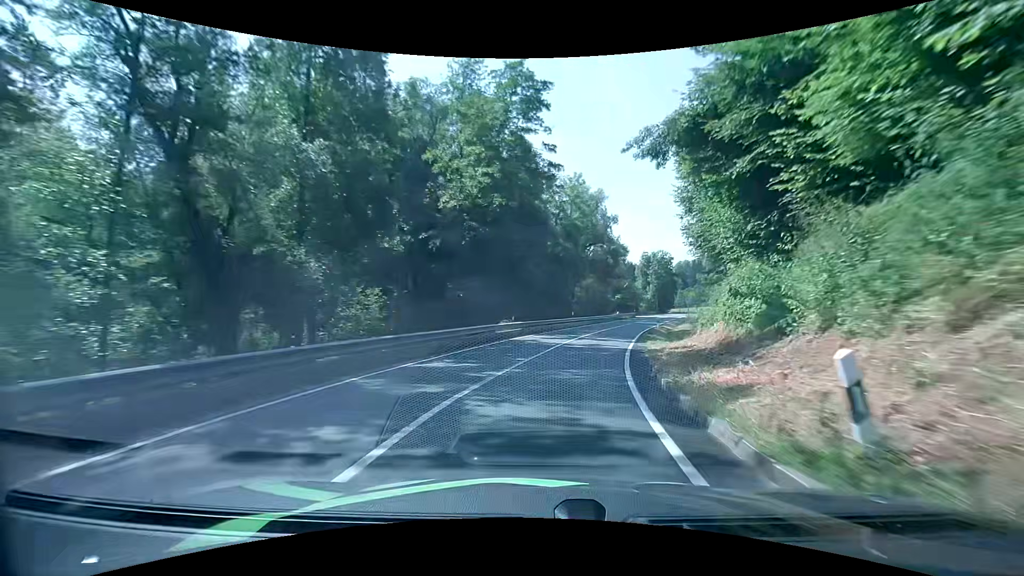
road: secondary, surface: asphalt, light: Day
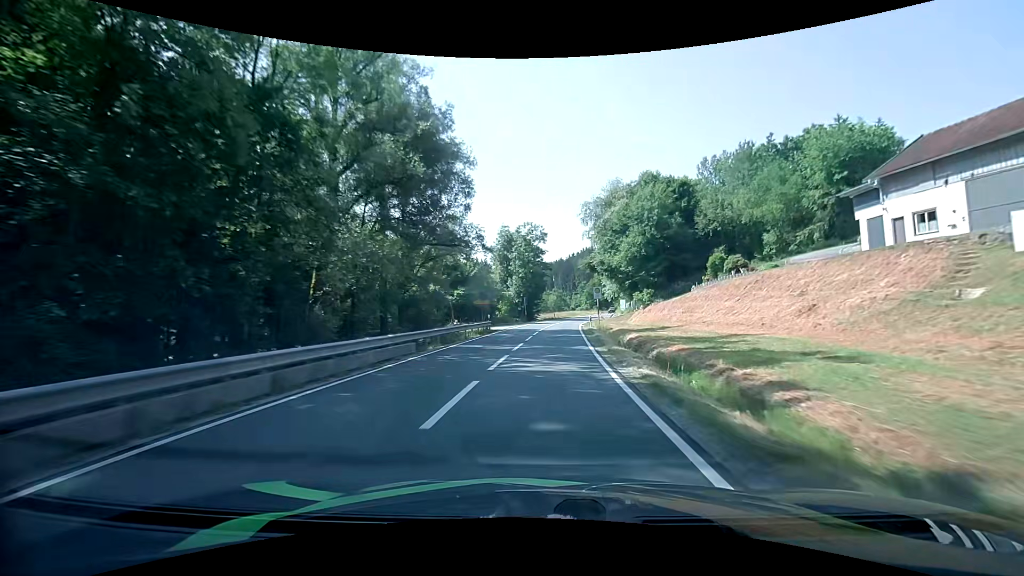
(+8.7, +45.6) m; +17°
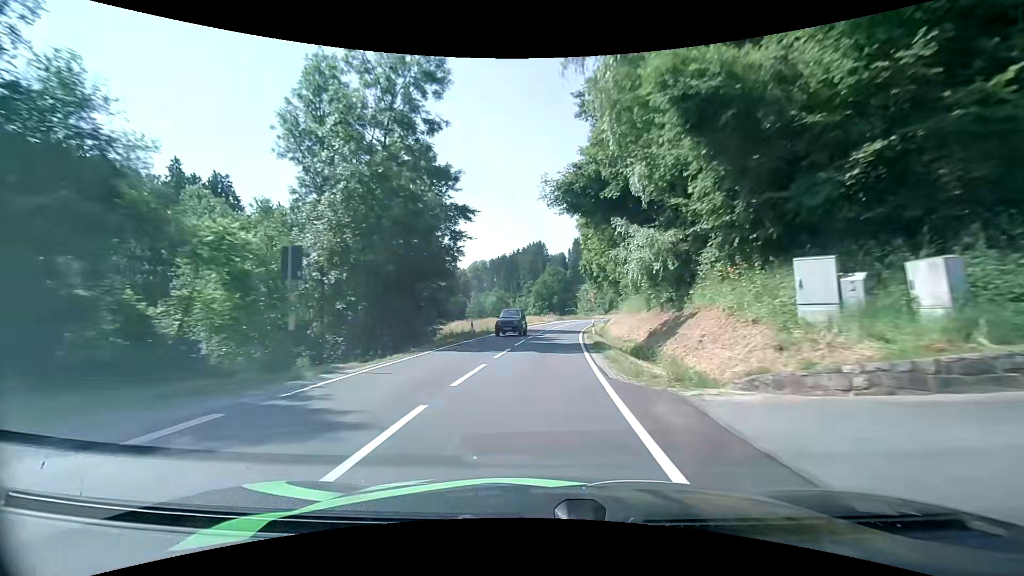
(+2.8, +50.7) m; +7°
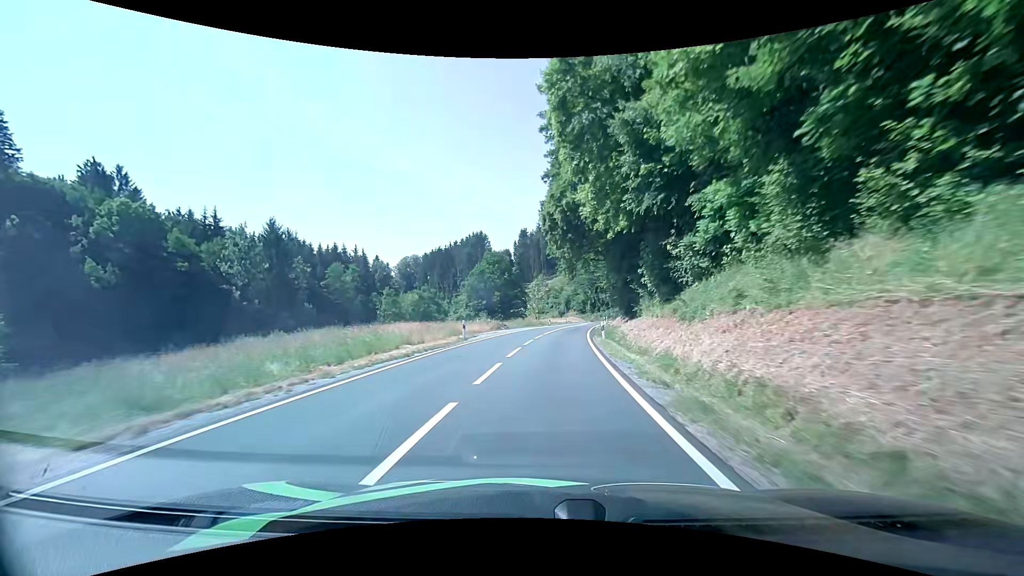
(+1.7, +42.0) m; +6°
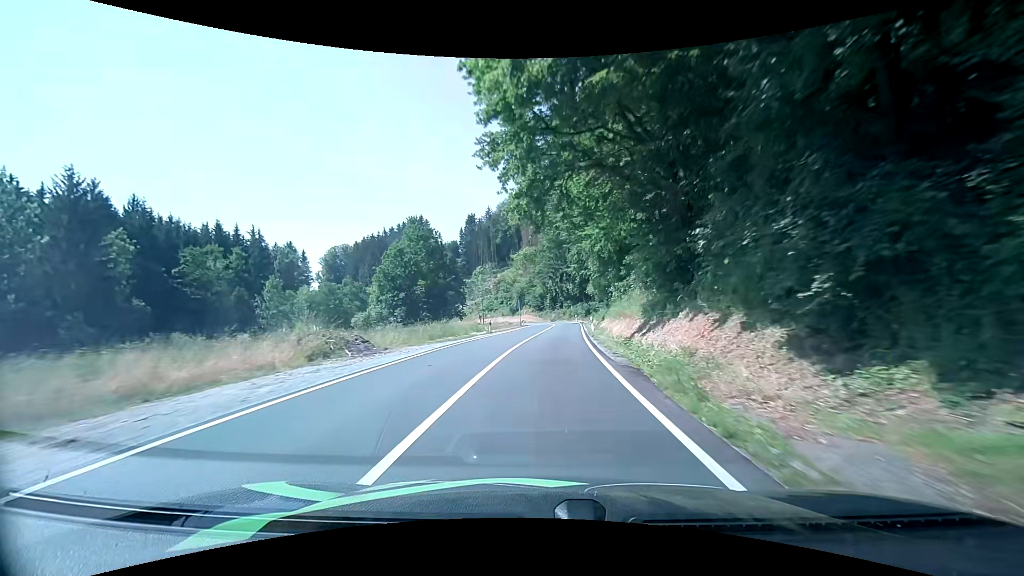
(+1.3, +31.4) m; +5°
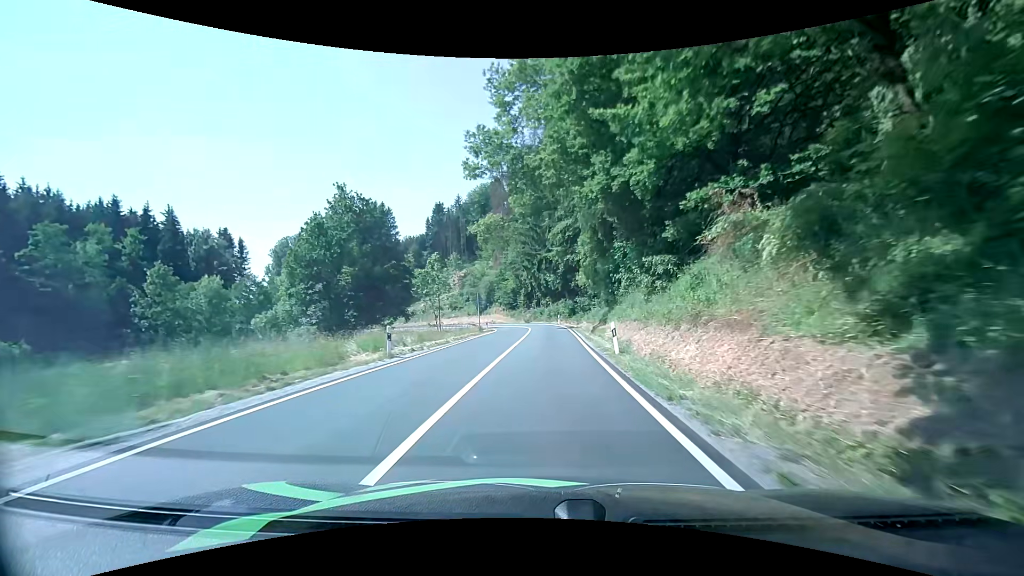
(+0.4, +19.4) m; +3°
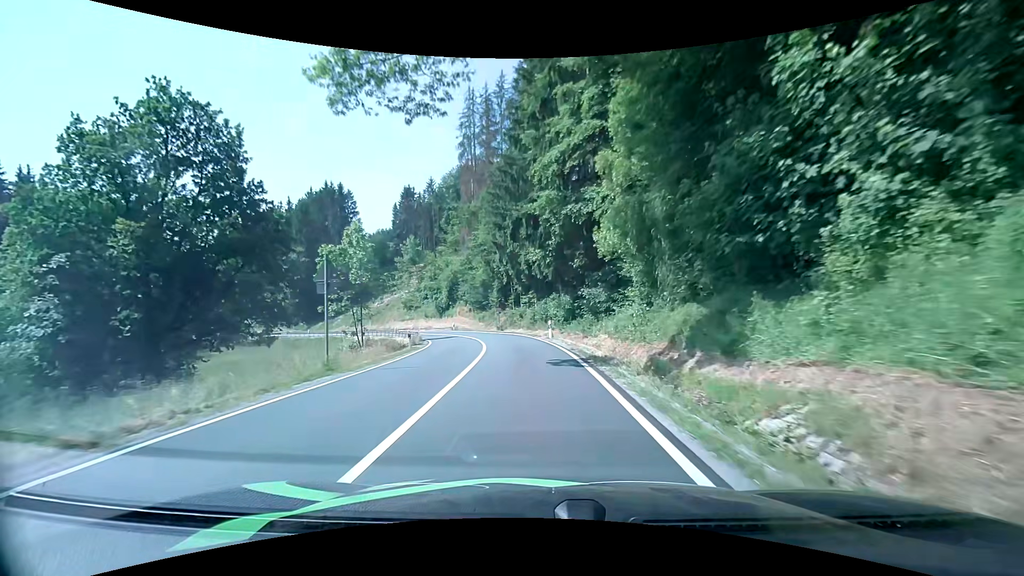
(+0.8, +26.3) m; +2°
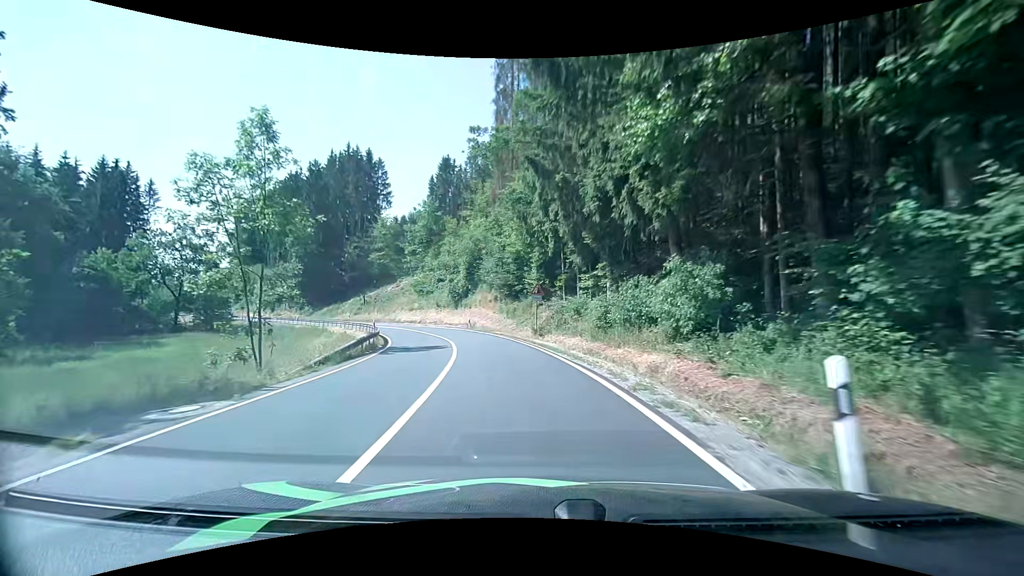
(-1.0, +24.9) m; -5°
(0, +10) (-1, +20) (-3, +30) (-6, +39) (-10, +49) (-15, +57) (-20, +66) (-27, +73) (-33, +81) (-41, +88) m
